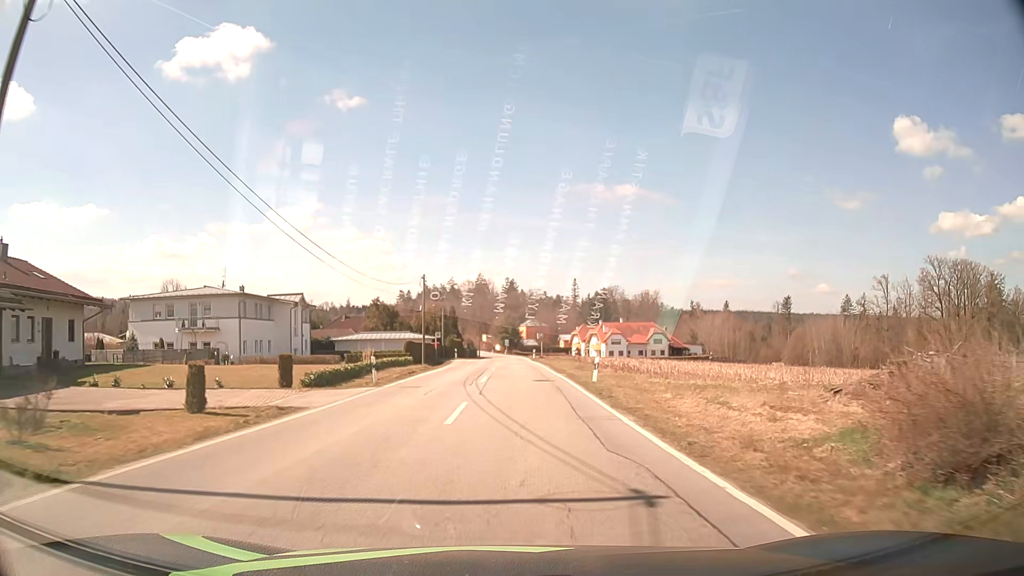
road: tertiary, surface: asphalt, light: Day
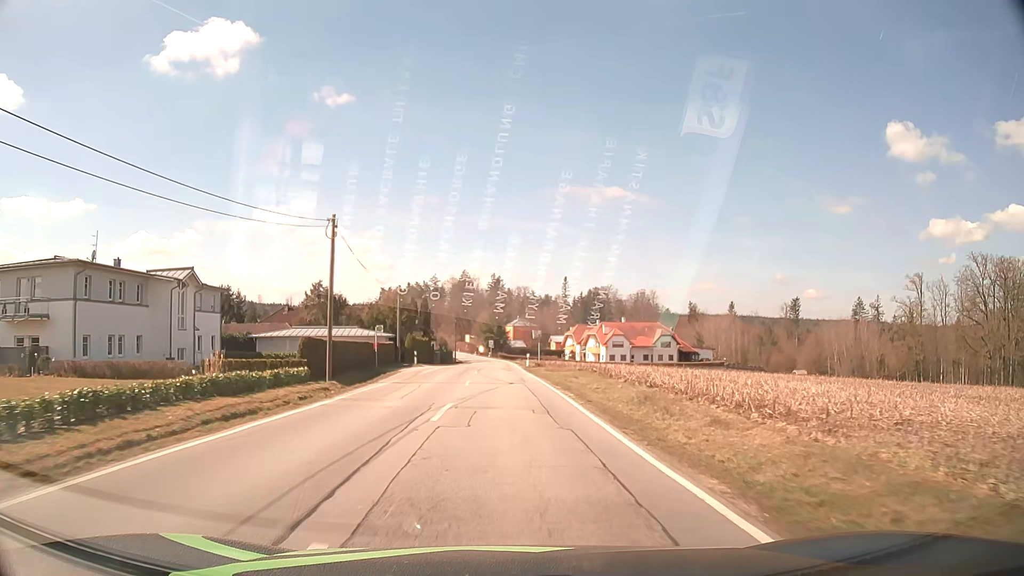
(+0.2, +23.6) m; +1°
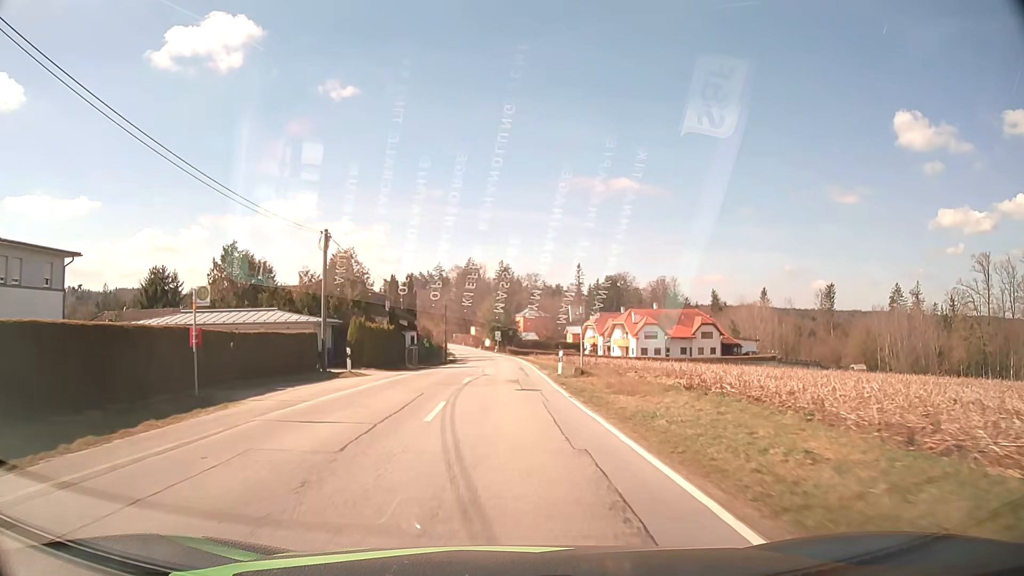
(-0.1, +25.3) m; -1°
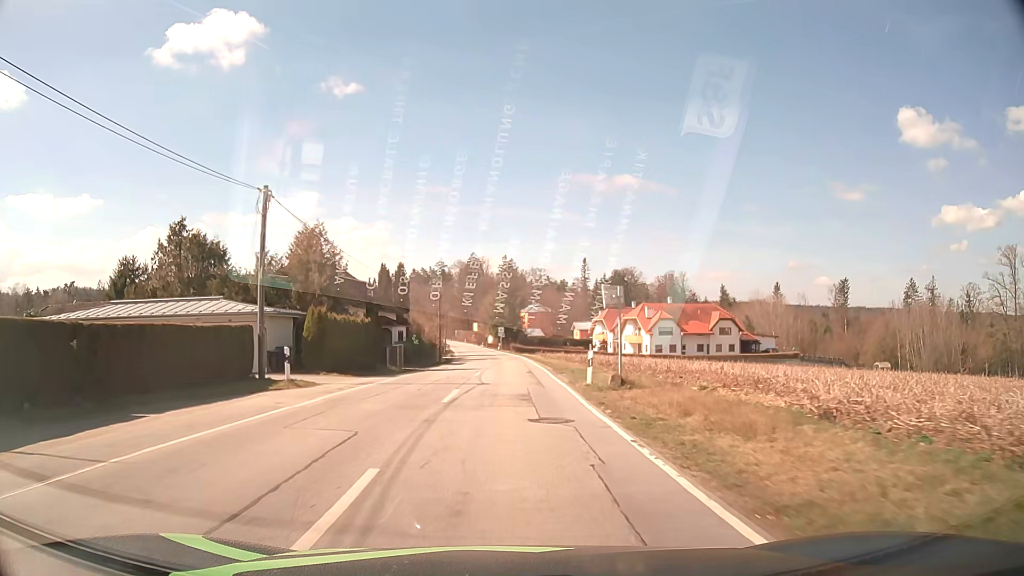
(0.0, +8.7) m; 0°
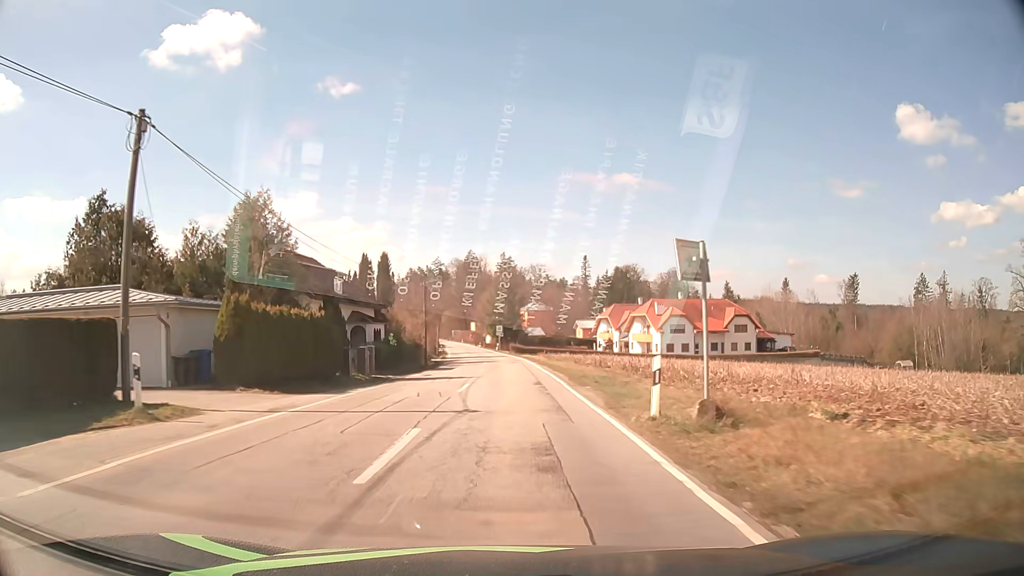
(0.0, +8.7) m; 0°
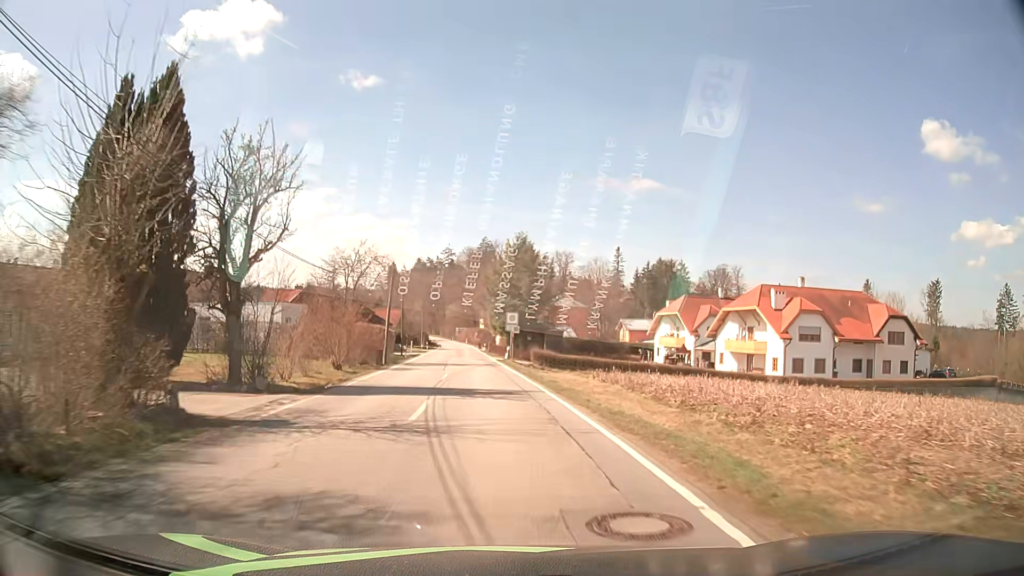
(-0.2, +43.8) m; -1°
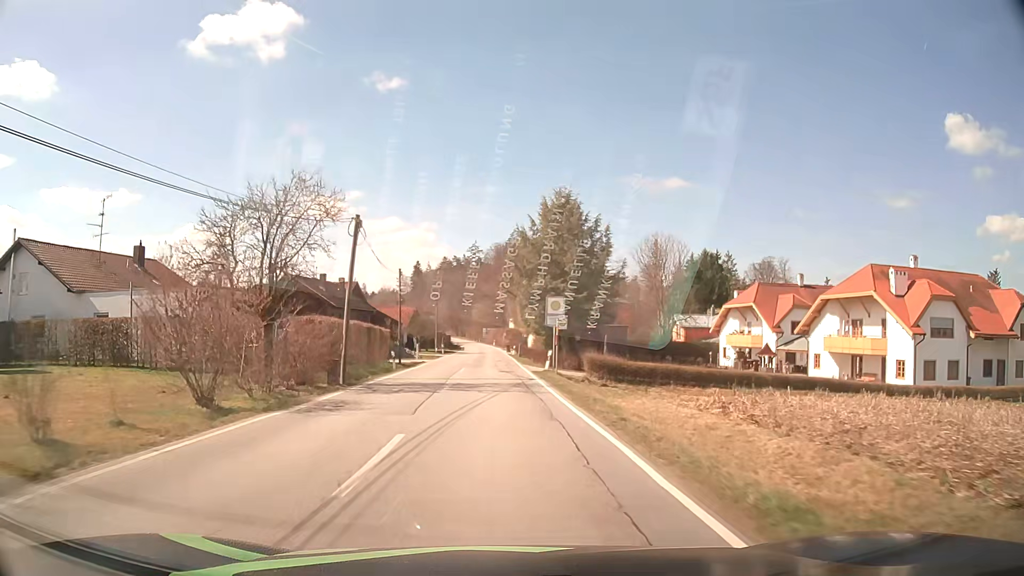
(-0.4, +17.6) m; -3°
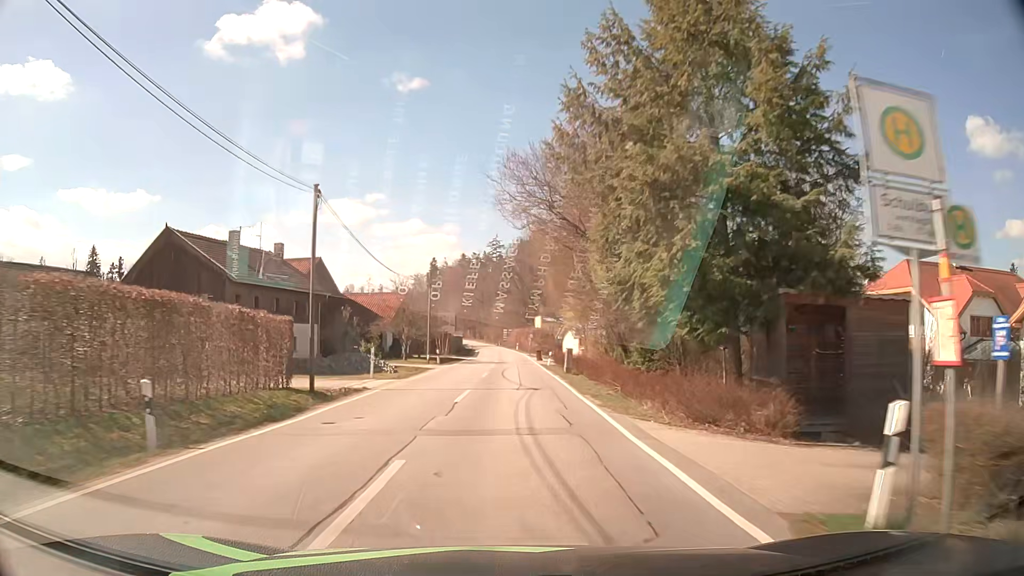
(-0.6, +26.4) m; -2°
(0, +10) (0, +20) (0, +30) (0, +40) (0, +50) (0, +60) (+1, +70) (0, +80) (0, +90) (0, +100) m
